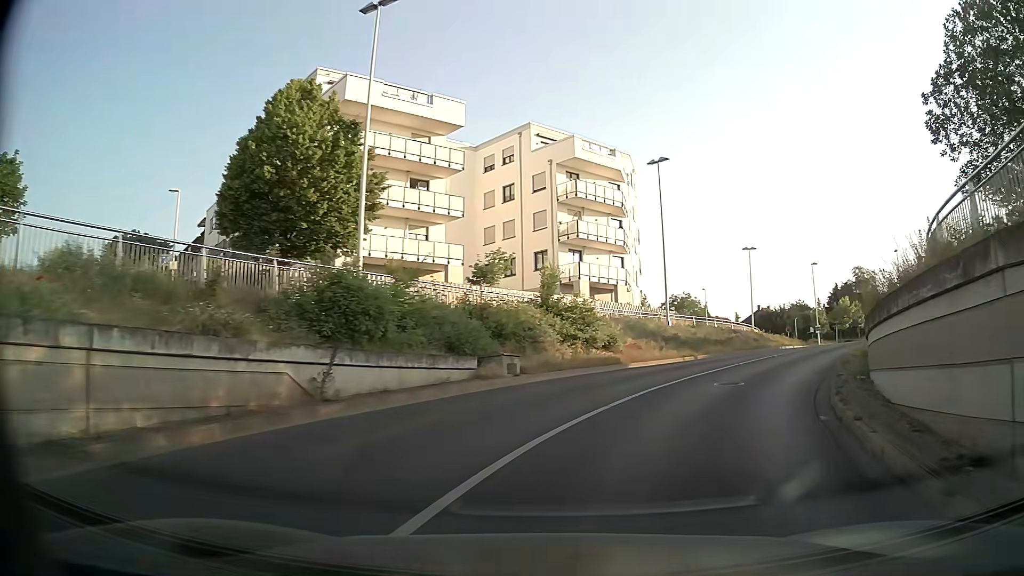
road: tertiary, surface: asphalt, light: Day
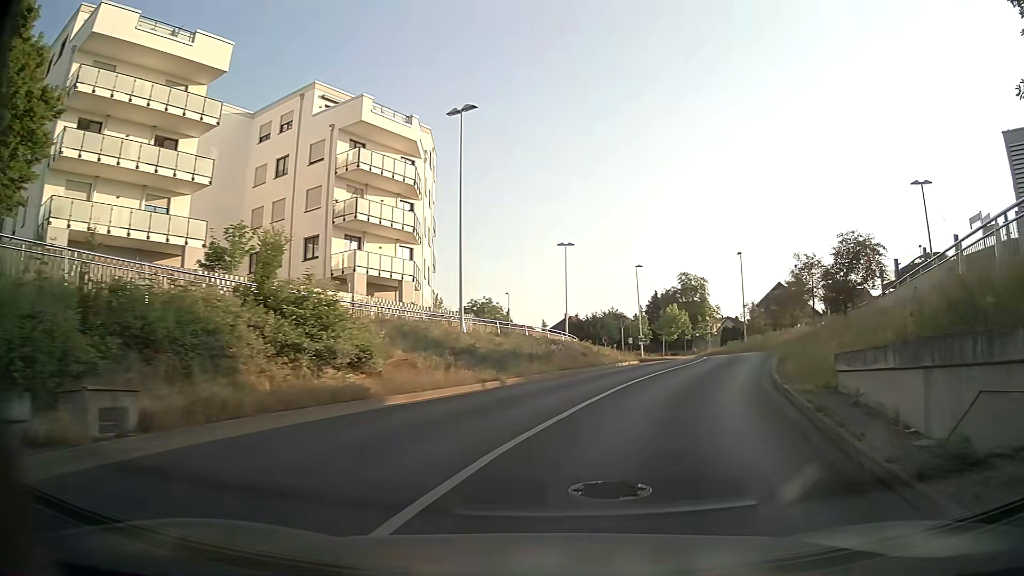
(+1.5, +10.0) m; +17°
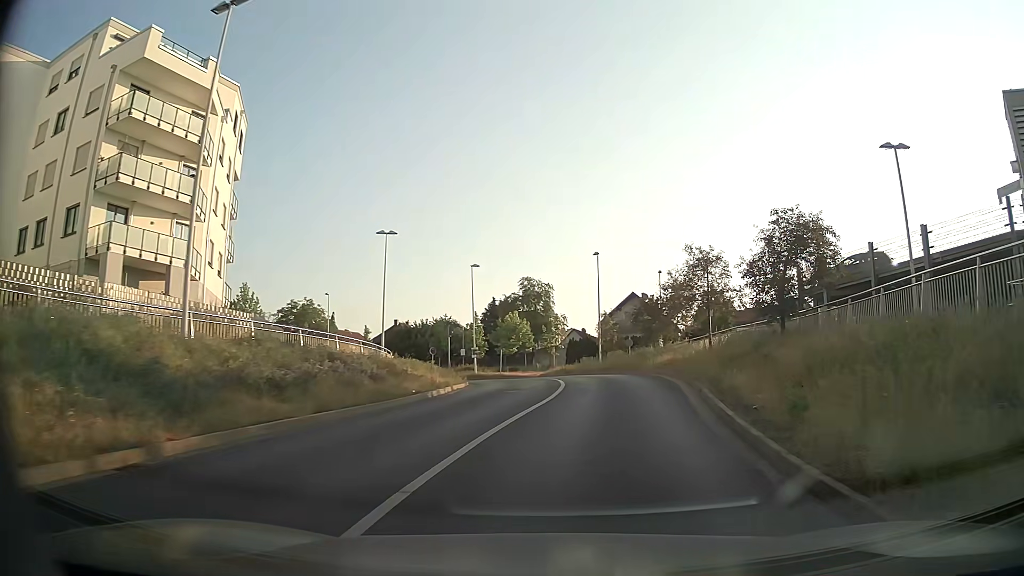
(+1.3, +10.1) m; +14°
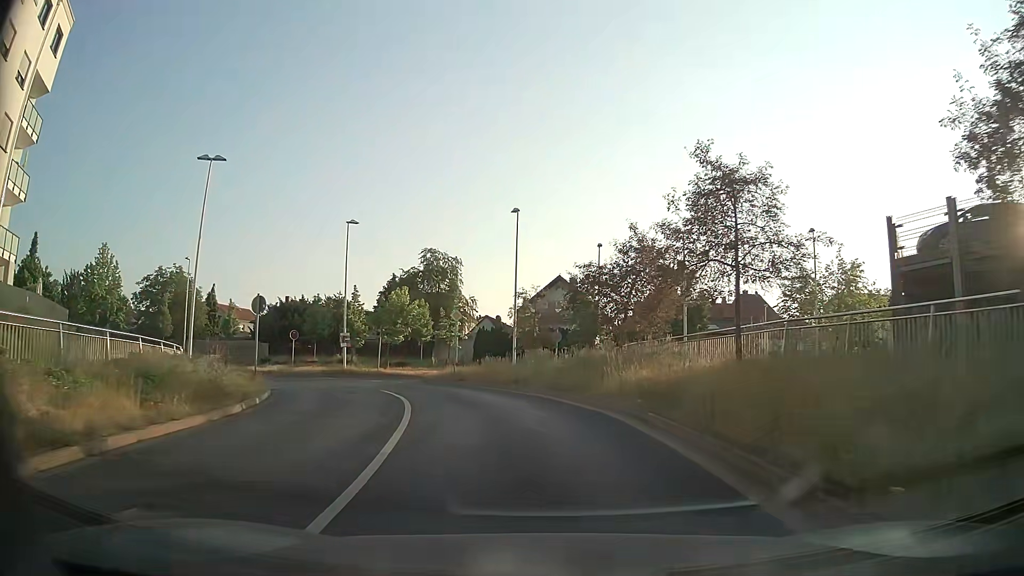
(+1.4, +15.5) m; +7°
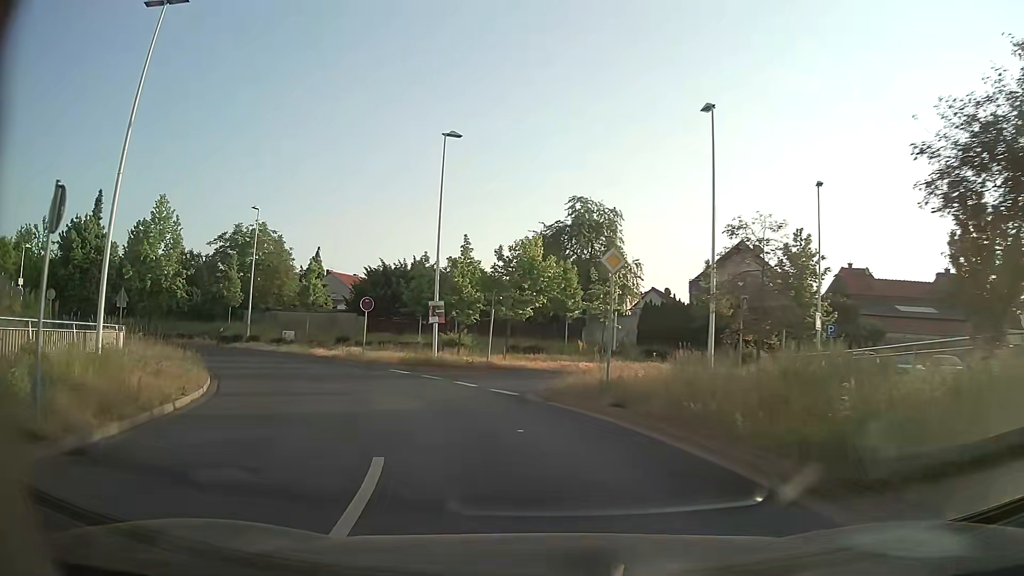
(-1.5, +15.3) m; -13°
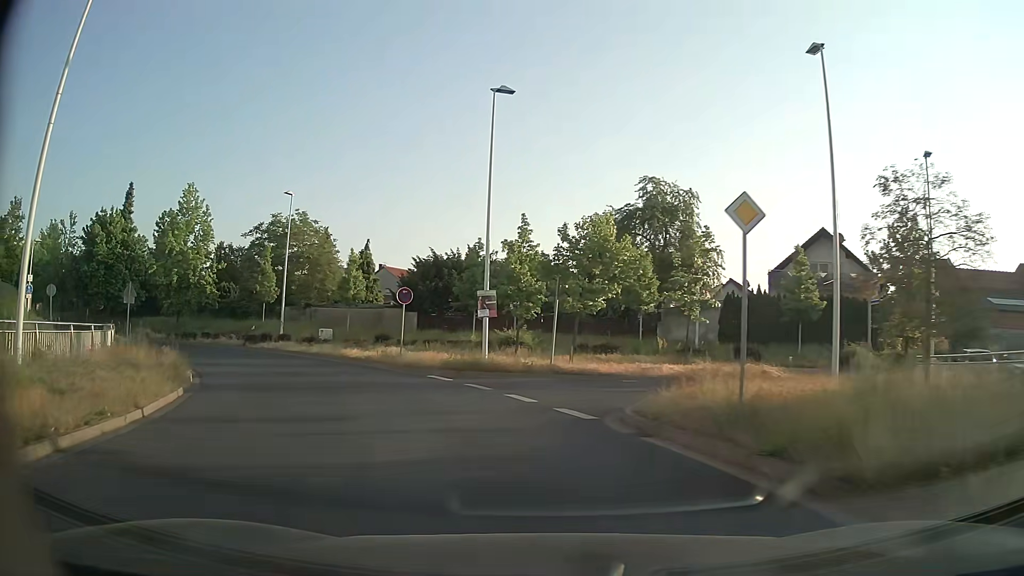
(-0.2, +5.1) m; -5°
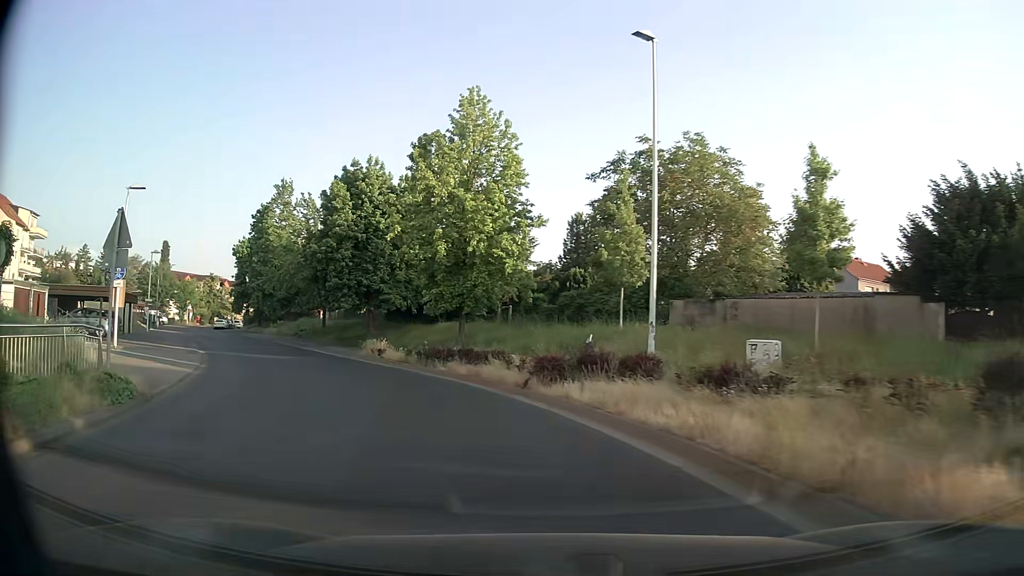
(-7.7, +24.2) m; -36°
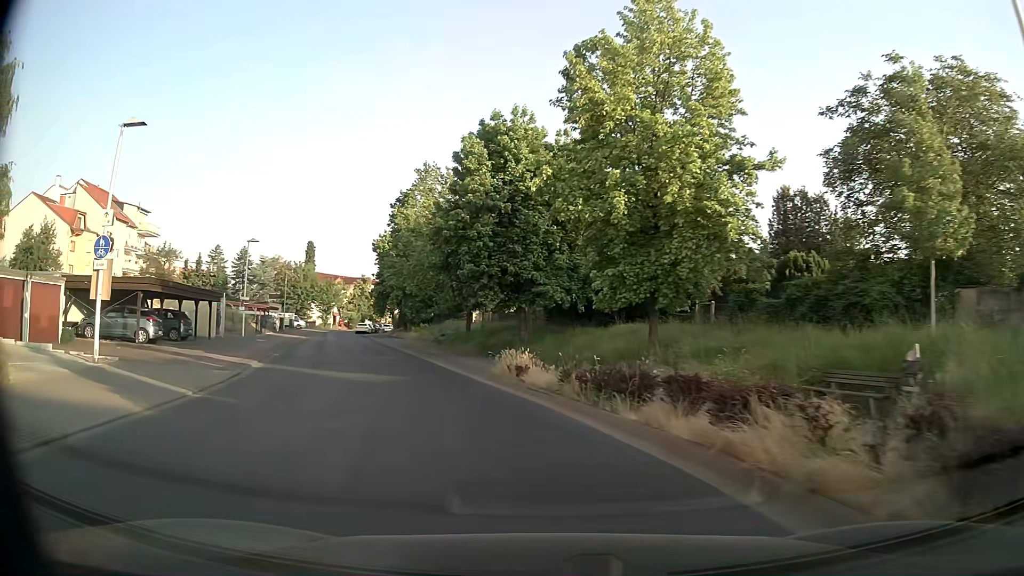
(-1.3, +10.3) m; -14°
(-1, +10) (-4, +20) (-7, +29) (-10, +39) (-13, +48) (-16, +58) (-19, +67) (-23, +76) (-26, +86) (-28, +96) m
